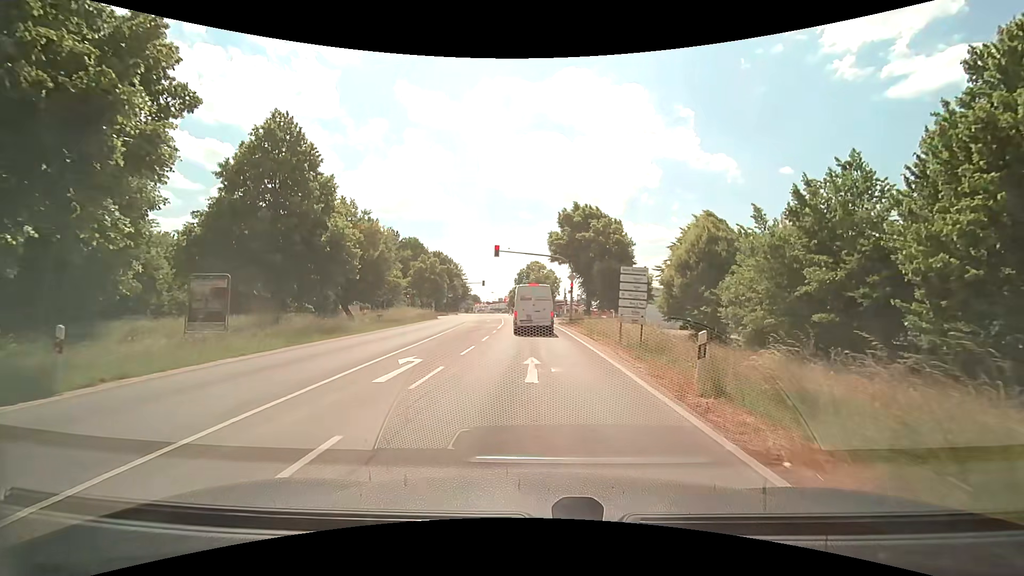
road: secondary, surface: asphalt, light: Day
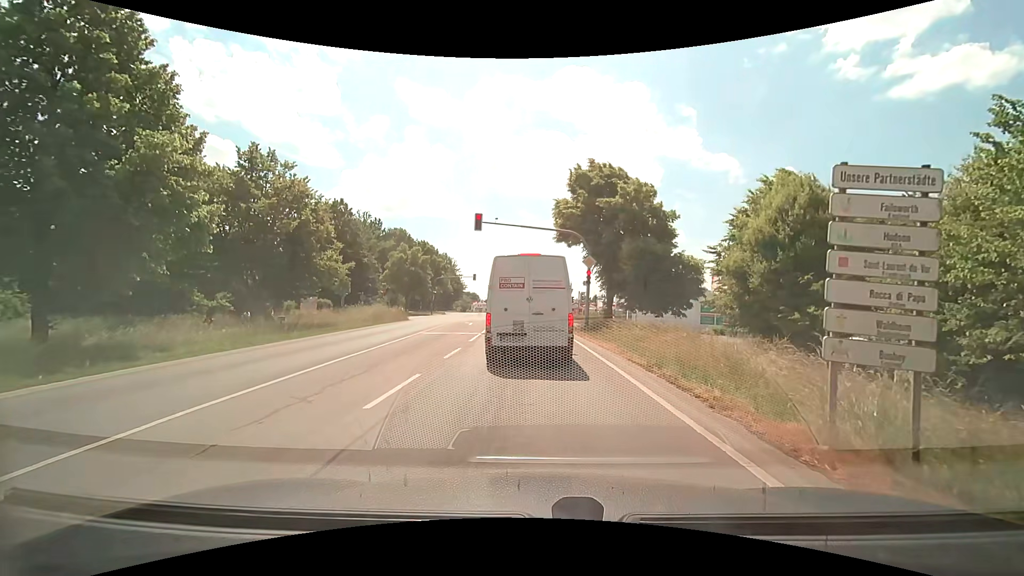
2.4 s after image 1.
(+0.2, +13.2) m; +1°
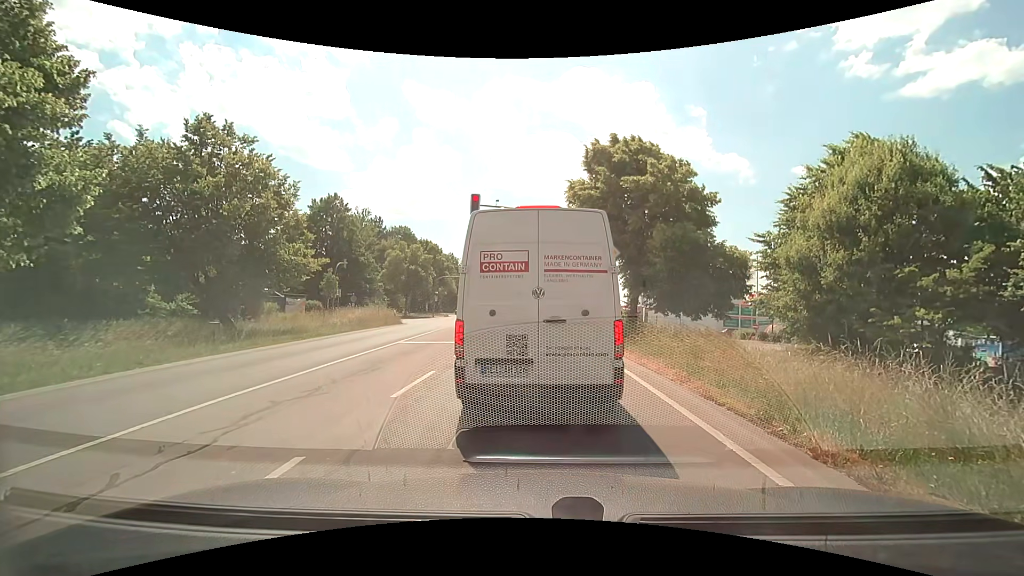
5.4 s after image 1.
(-0.1, +5.0) m; -2°
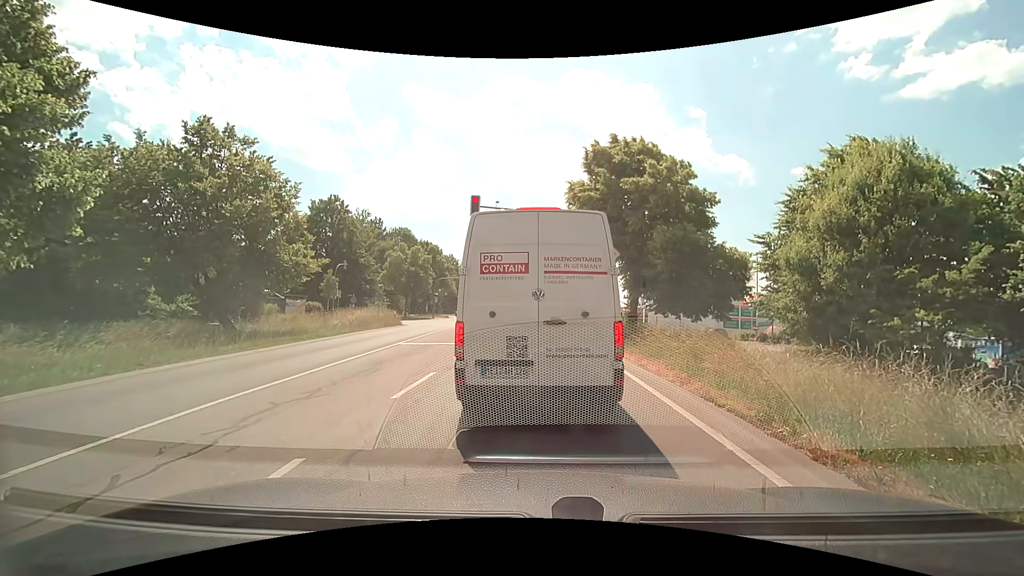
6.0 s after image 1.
(0.0, 0.0) m; 0°
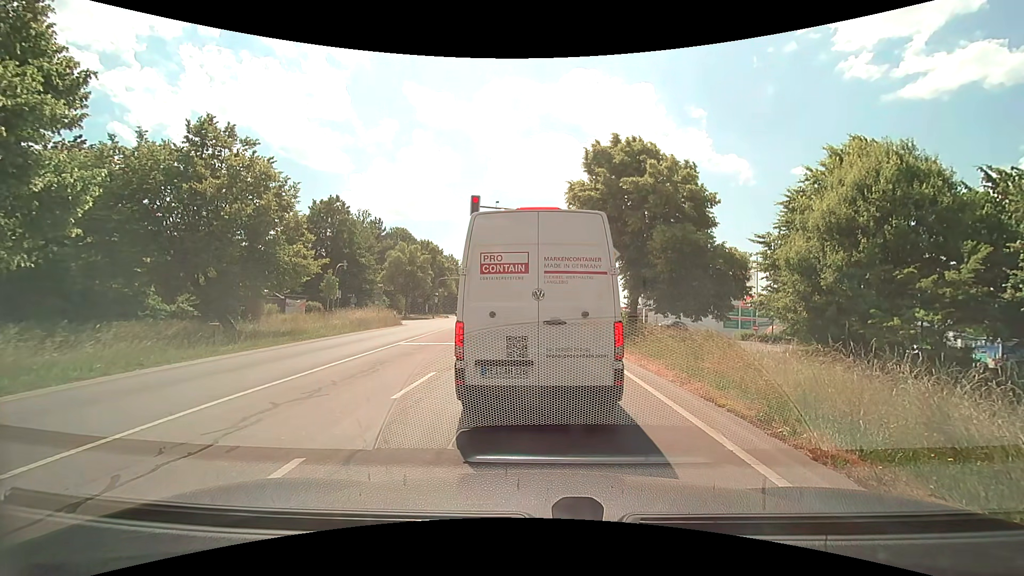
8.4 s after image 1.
(0.0, 0.0) m; 0°
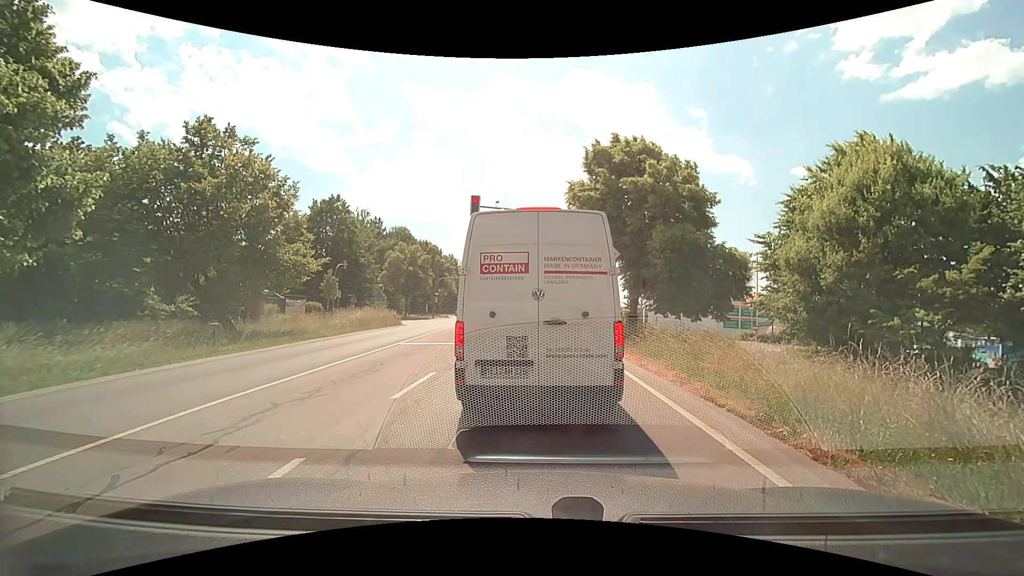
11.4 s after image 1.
(0.0, 0.0) m; 0°
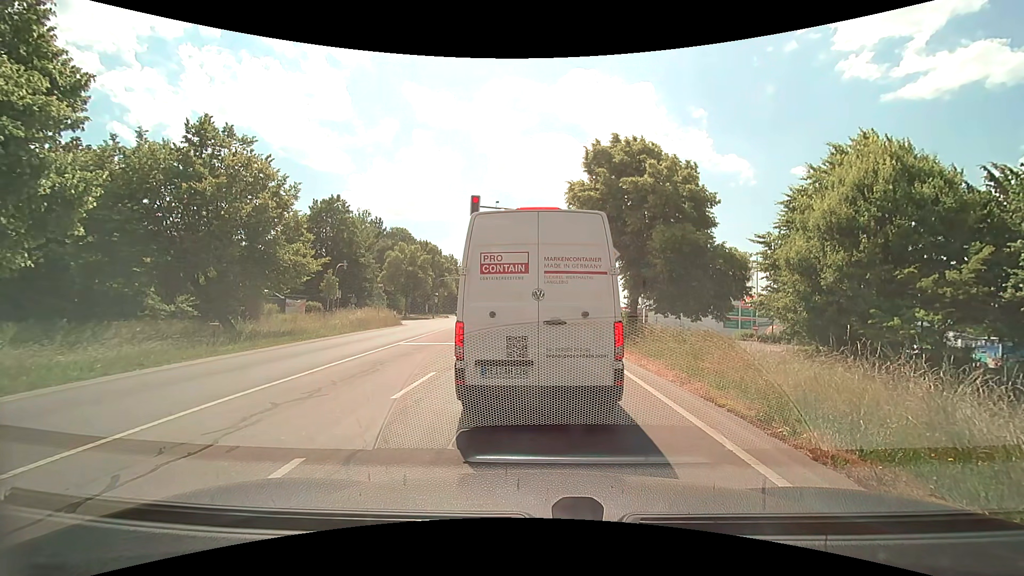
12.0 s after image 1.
(0.0, 0.0) m; 0°
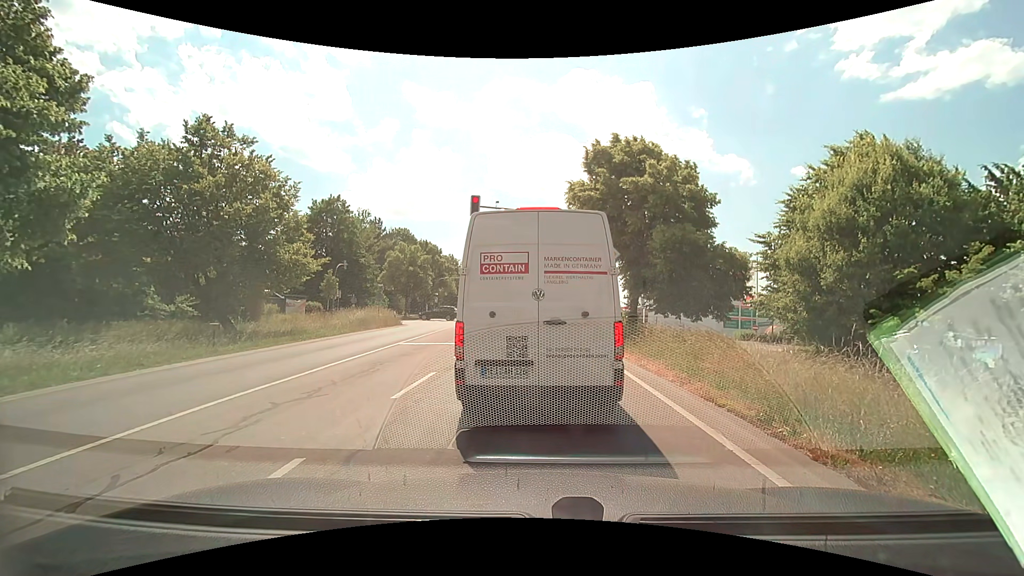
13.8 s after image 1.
(0.0, 0.0) m; 0°
(0, +10) (0, +20) (0, +30) (0, +40) (-1, +50) (-1, +60) (-2, +70) (-3, +80) (-3, +90) (-4, +100) m
